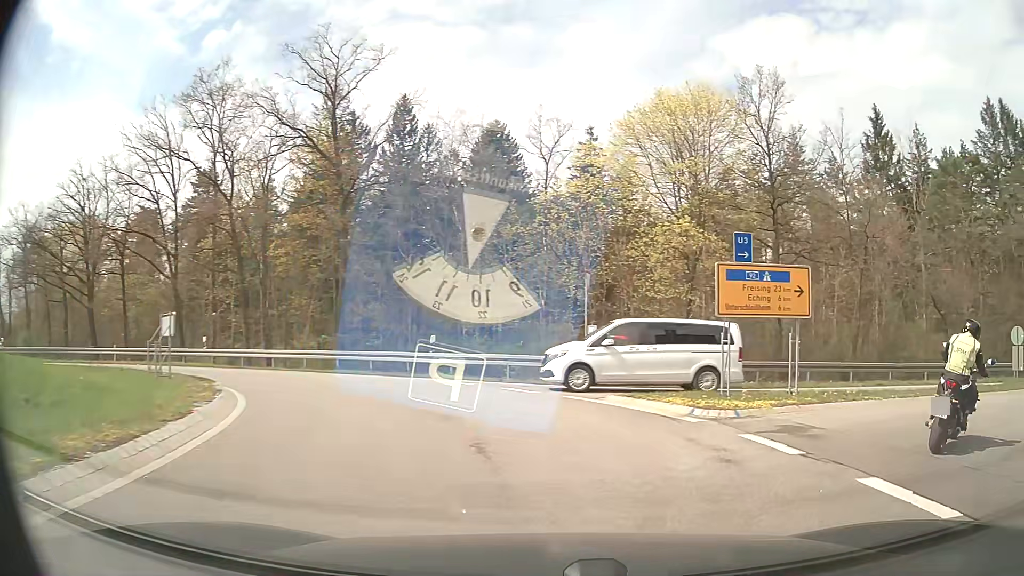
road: primary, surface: asphalt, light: Day
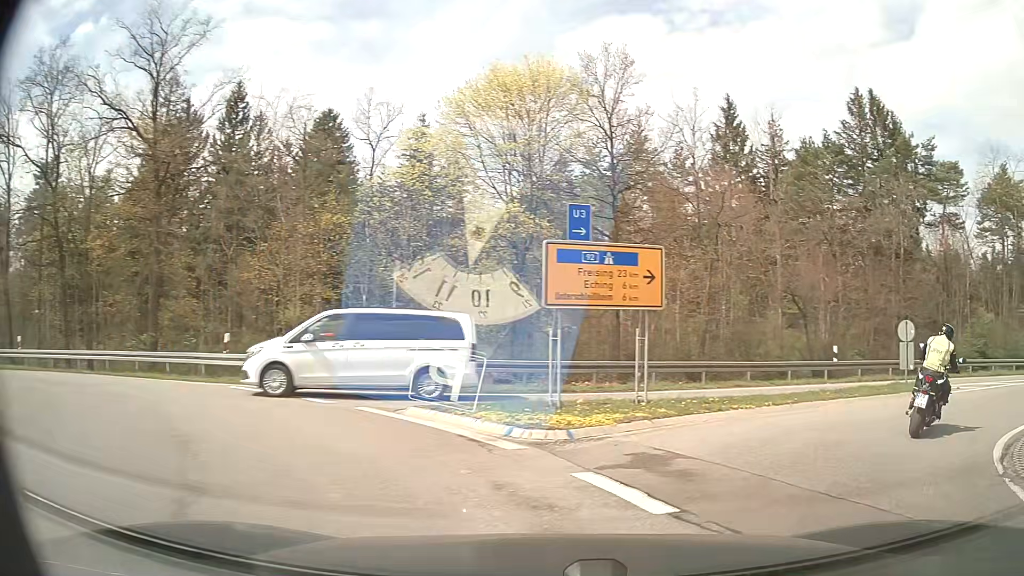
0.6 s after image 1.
(+0.3, +2.9) m; +14°
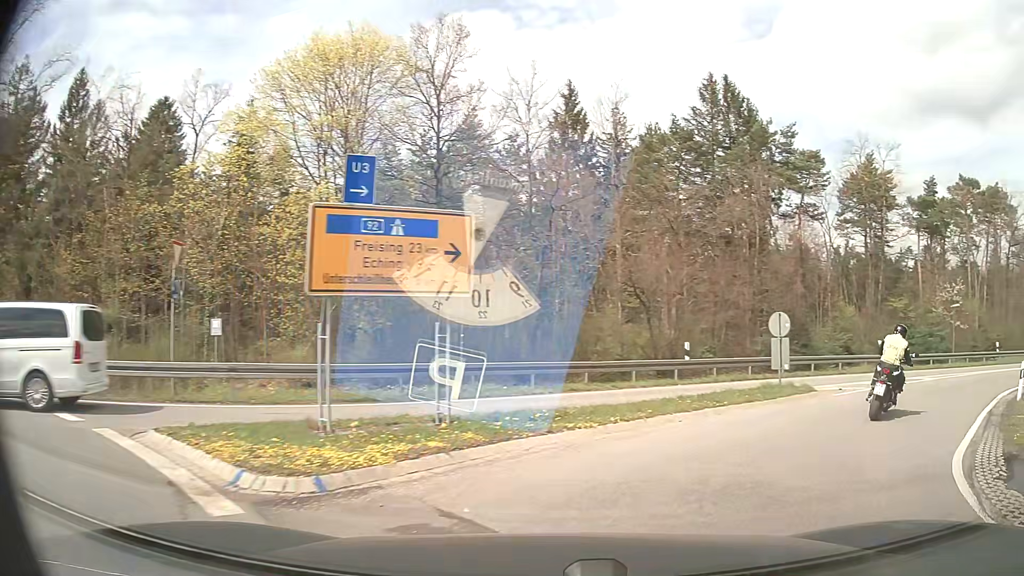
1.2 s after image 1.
(+0.4, +3.1) m; +15°
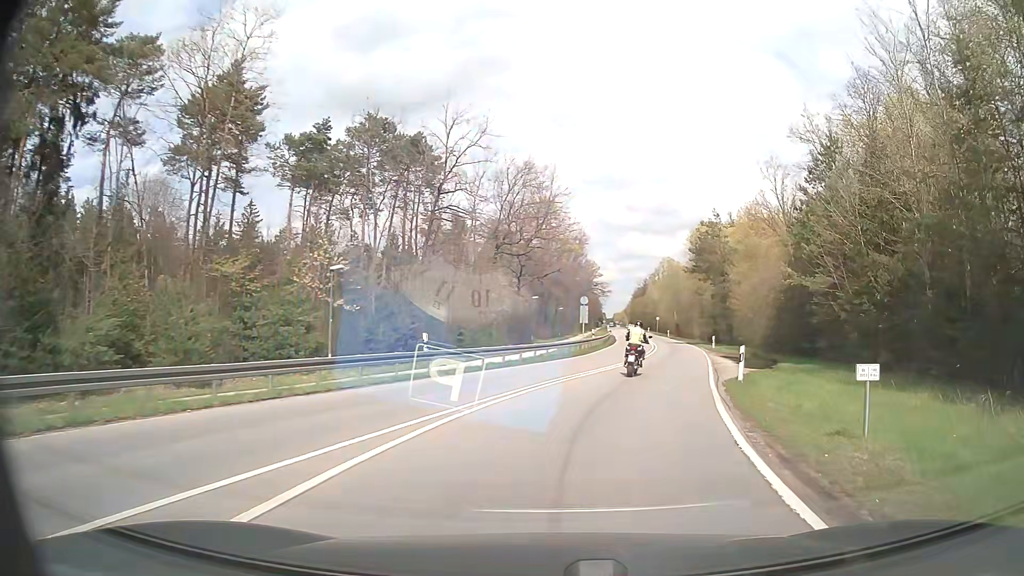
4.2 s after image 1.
(+11.0, +18.3) m; +52°
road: secondary
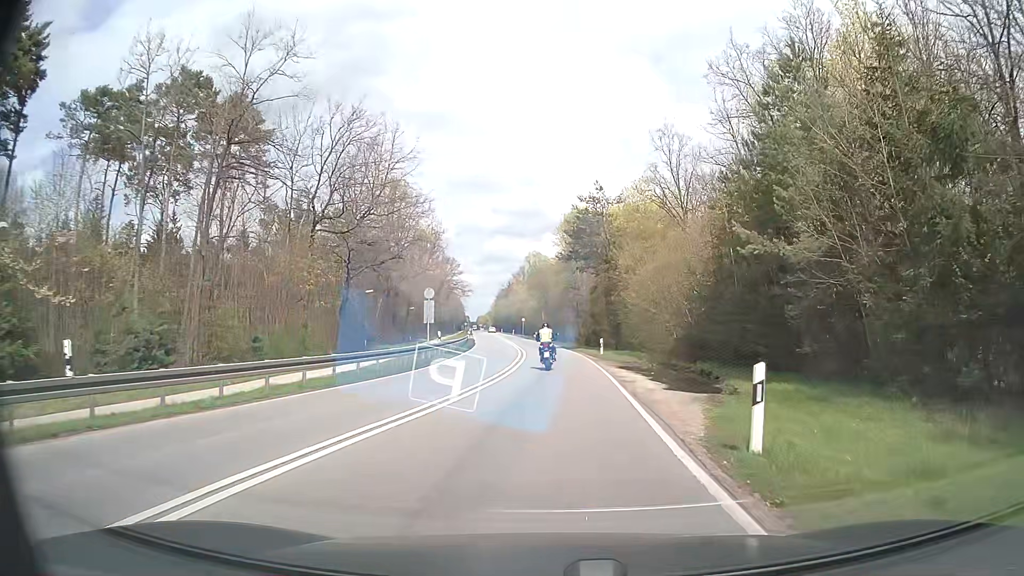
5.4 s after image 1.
(+1.5, +12.2) m; +12°
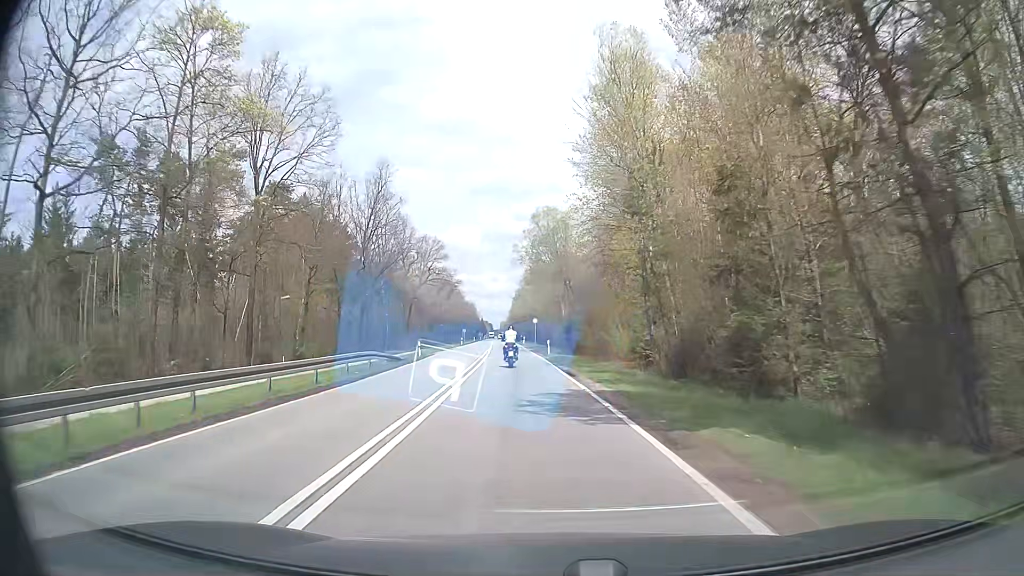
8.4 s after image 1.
(+0.3, +41.2) m; -2°
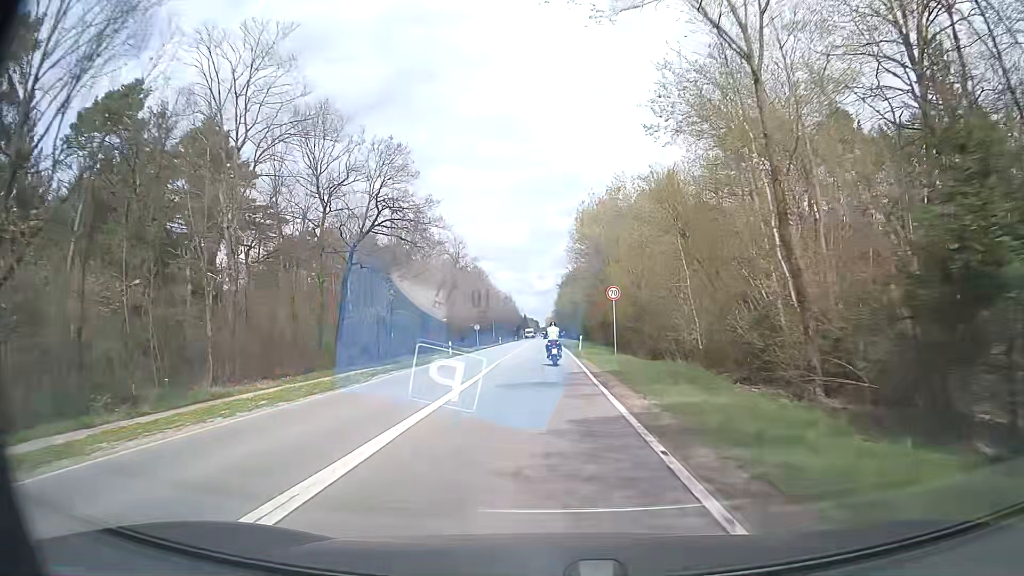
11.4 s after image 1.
(-3.0, +49.9) m; -4°
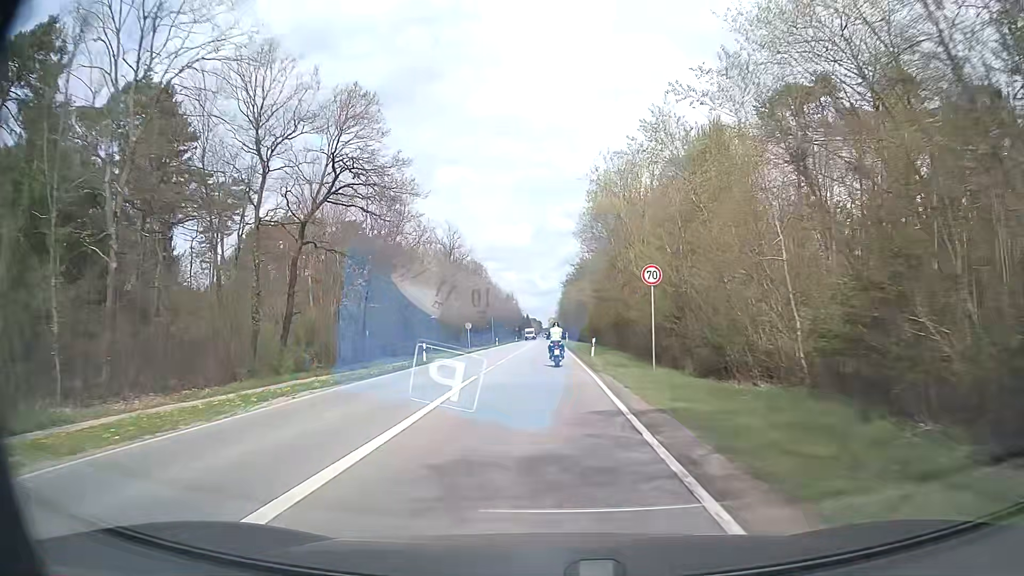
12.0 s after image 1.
(-0.1, +10.5) m; -1°
(0, +10) (0, +20) (0, +30) (0, +40) (0, +50) (0, +60) (0, +70) (0, +80) (0, +90) (0, +100) m
